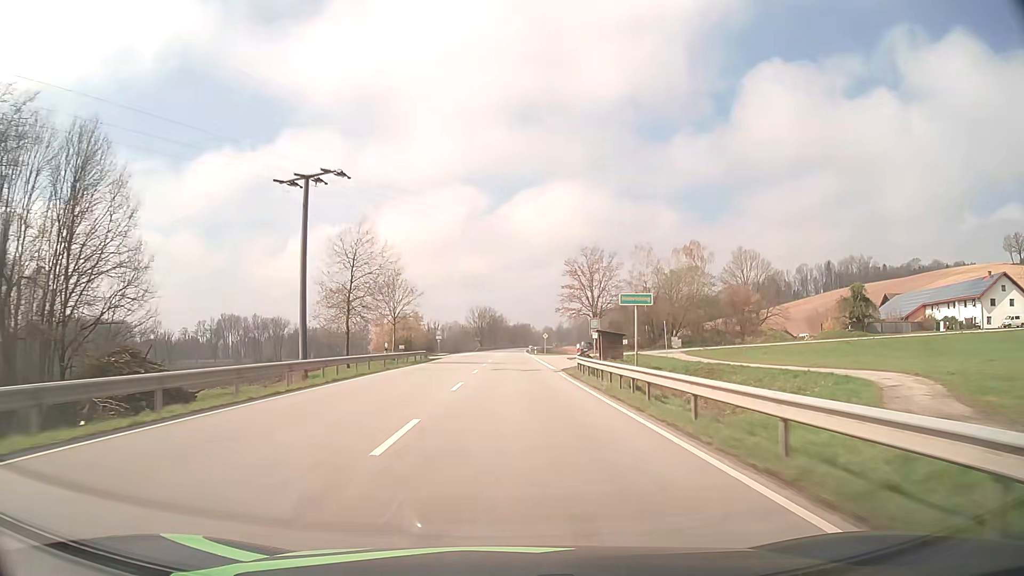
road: primary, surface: asphalt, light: Day
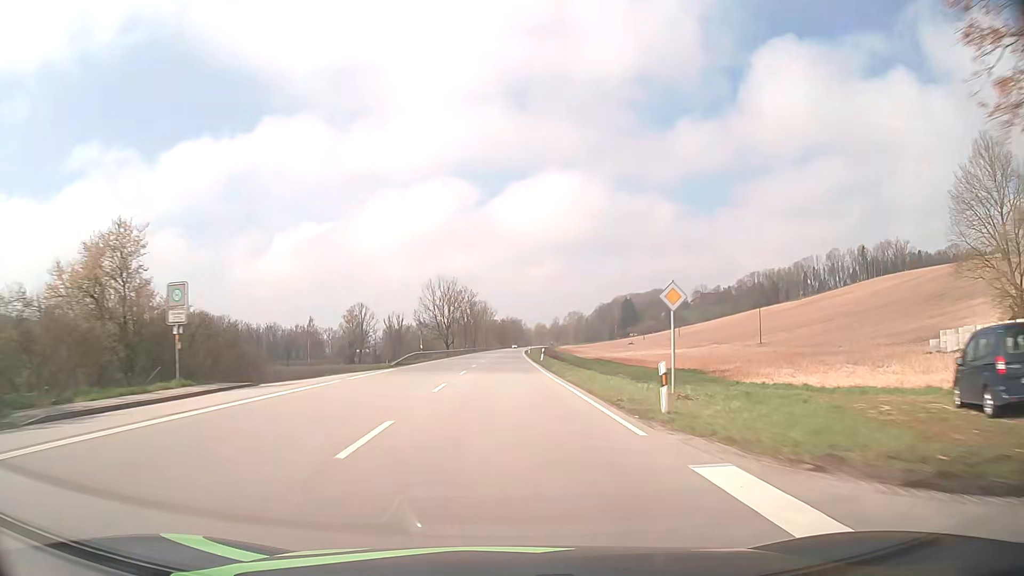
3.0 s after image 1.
(+0.7, +79.0) m; +1°
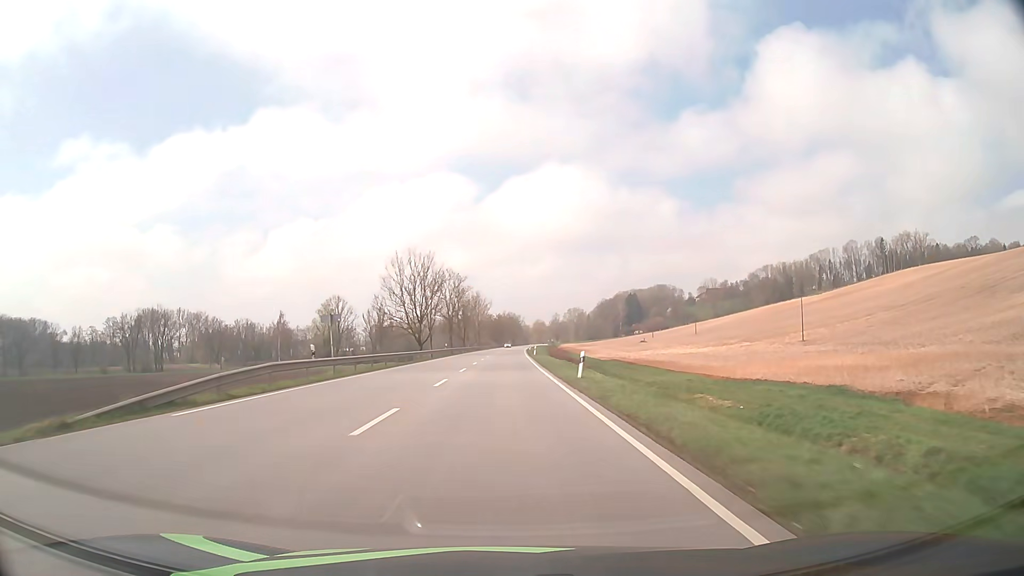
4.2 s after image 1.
(+0.1, +31.6) m; 0°
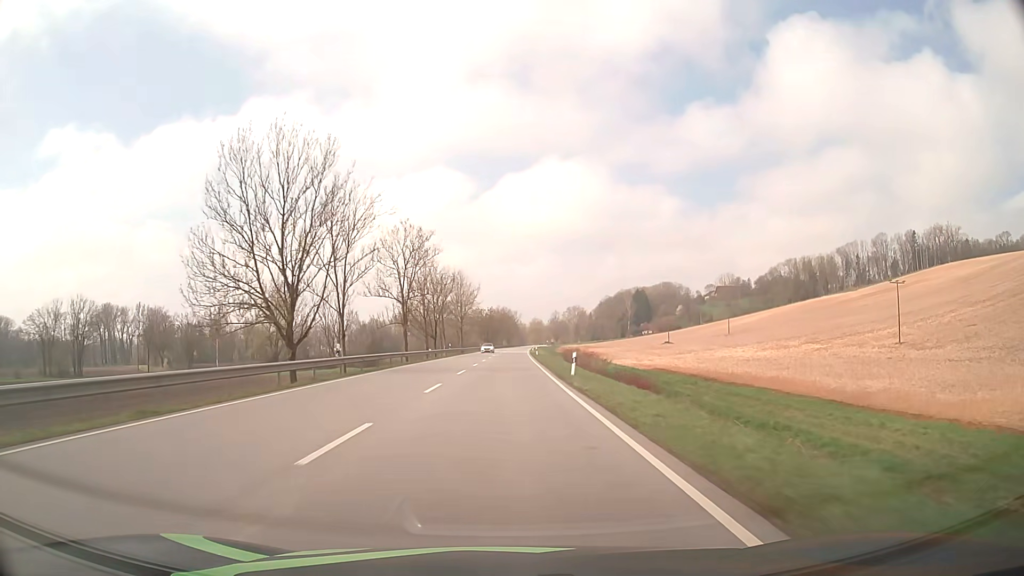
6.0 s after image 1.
(+0.1, +47.5) m; 0°
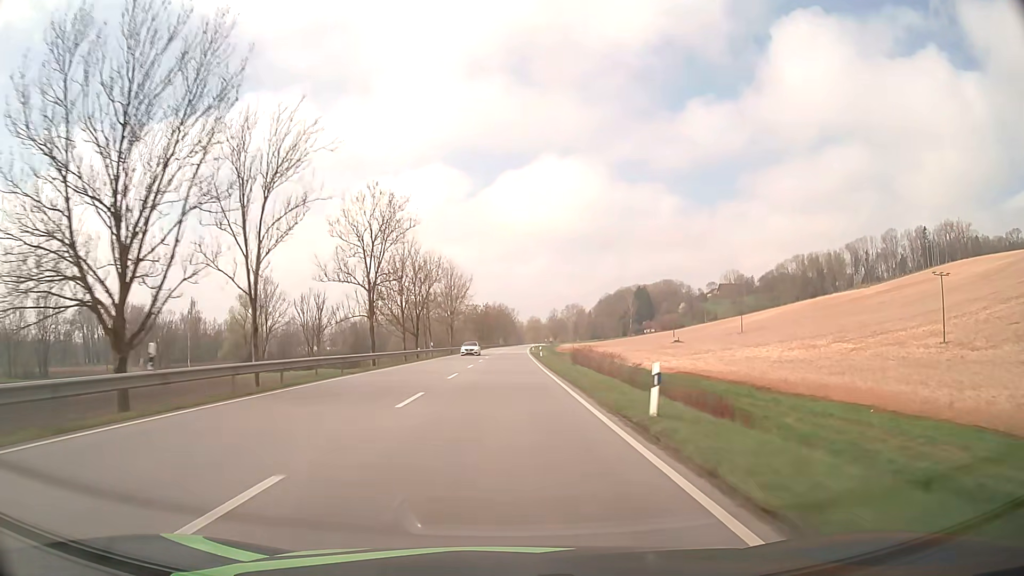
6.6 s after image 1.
(0.0, +15.9) m; 0°
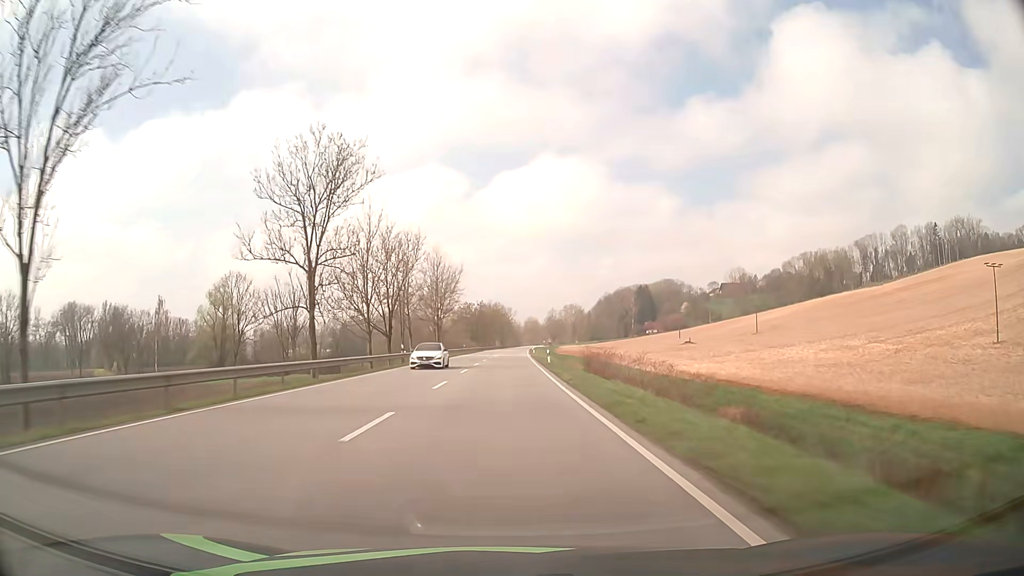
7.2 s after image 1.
(0.0, +15.9) m; 0°
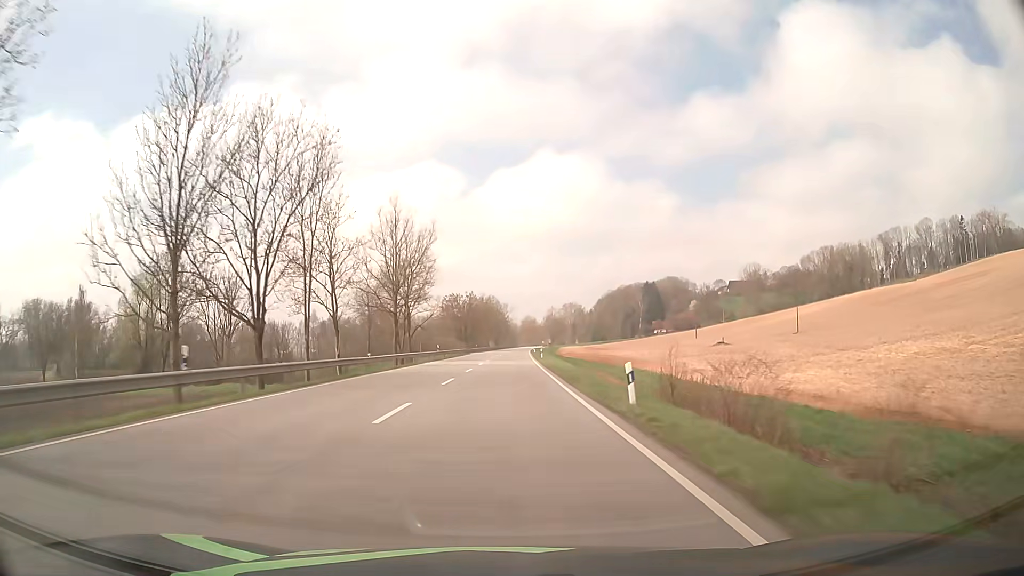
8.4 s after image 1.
(+0.1, +31.7) m; 0°
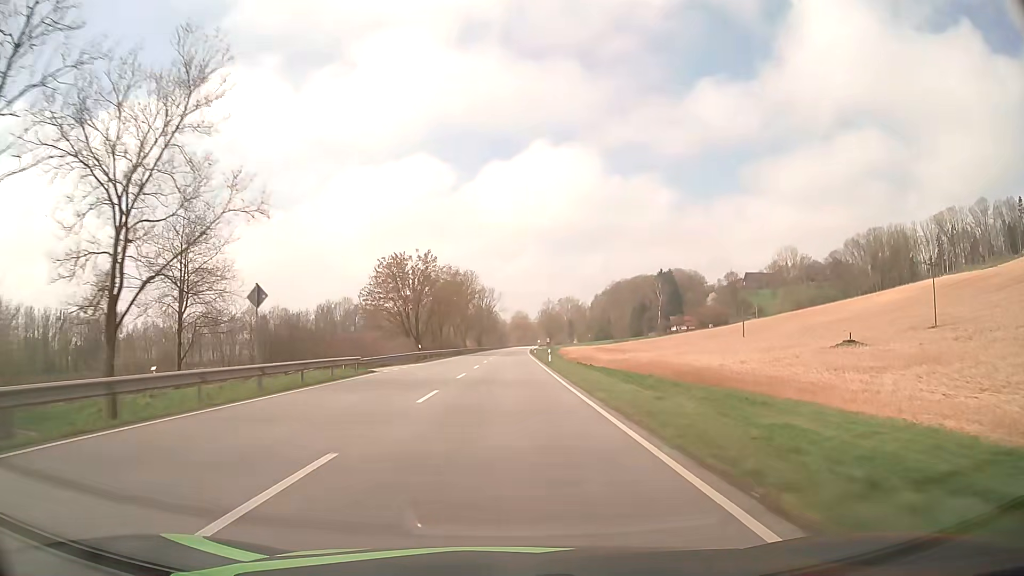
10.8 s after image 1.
(+0.6, +63.3) m; +1°
(0, +10) (0, +20) (0, +30) (0, +40) (0, +50) (+1, +60) (+1, +70) (+1, +80) (+1, +90) (+1, +100) m
